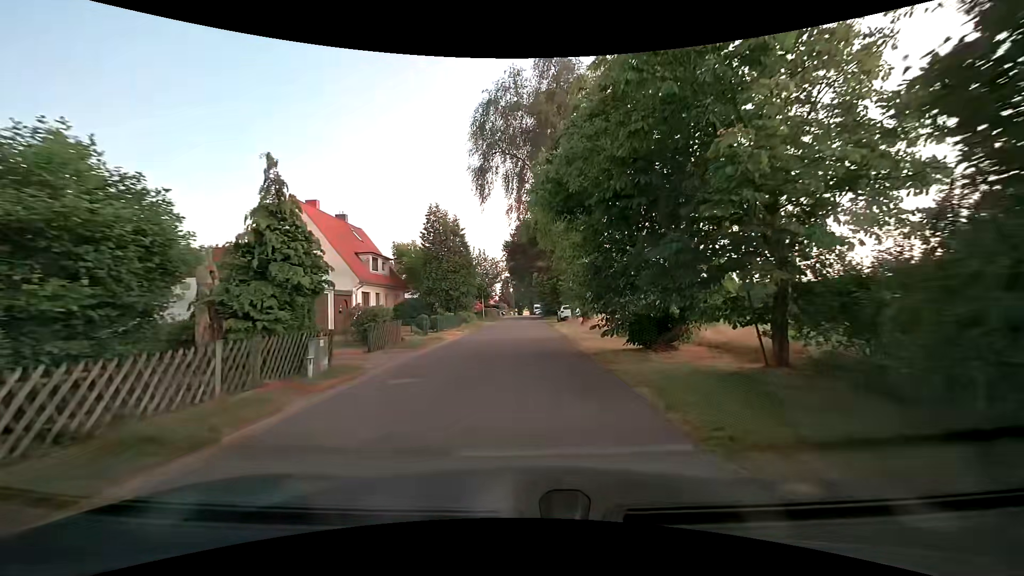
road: unclassified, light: Day
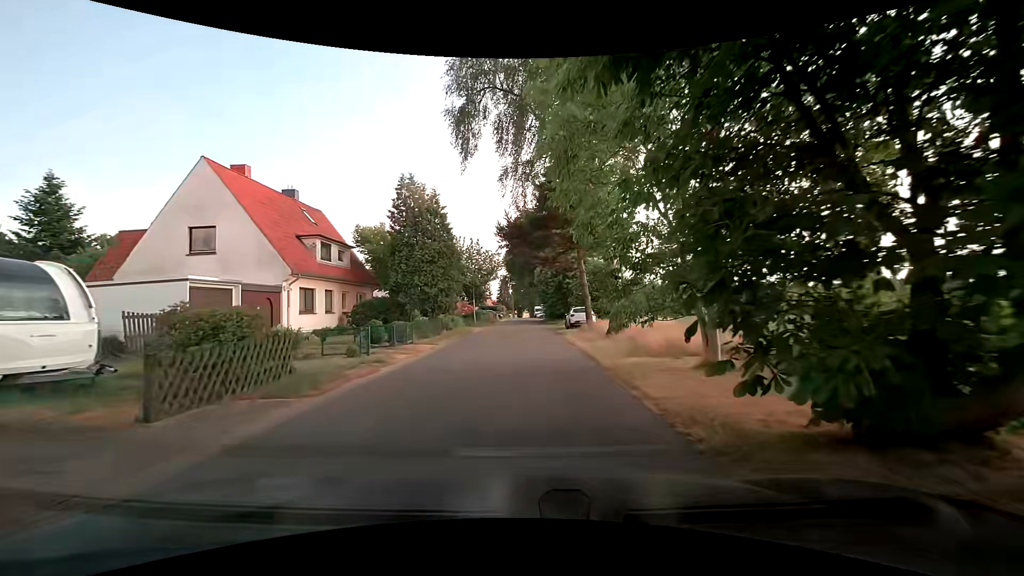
(0.0, +9.1) m; 0°
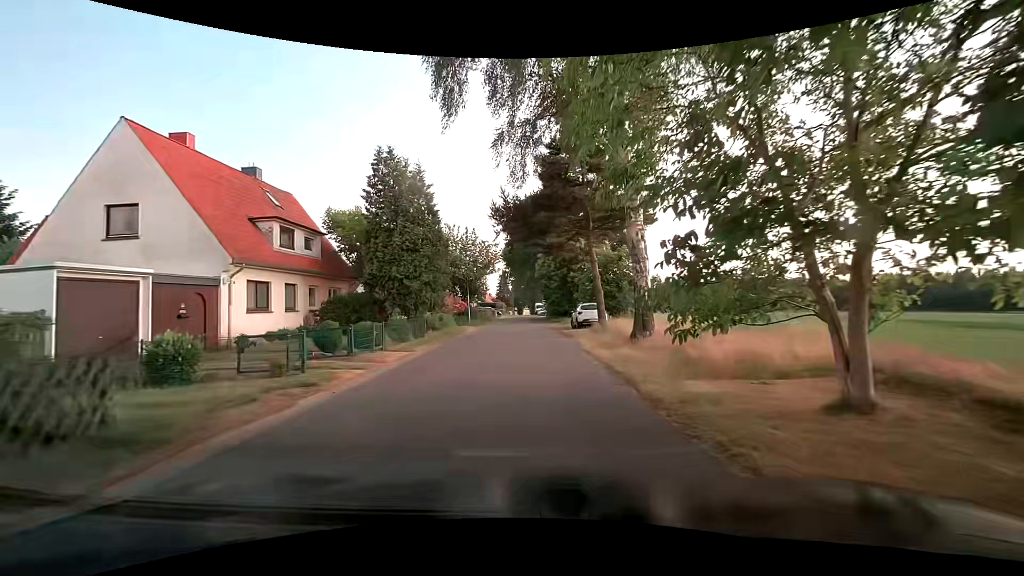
(0.0, +4.5) m; +1°
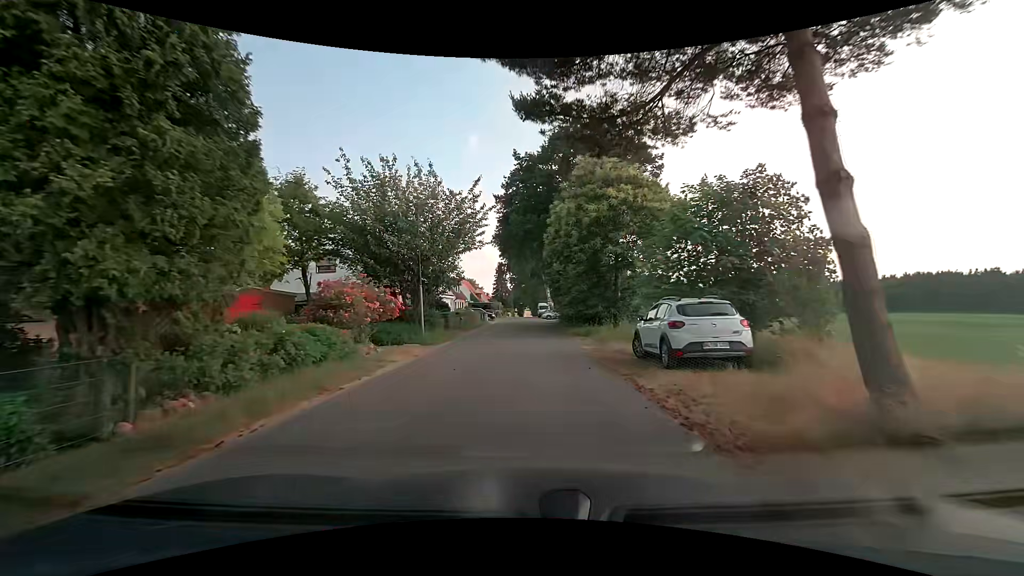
(-0.3, +18.1) m; -1°
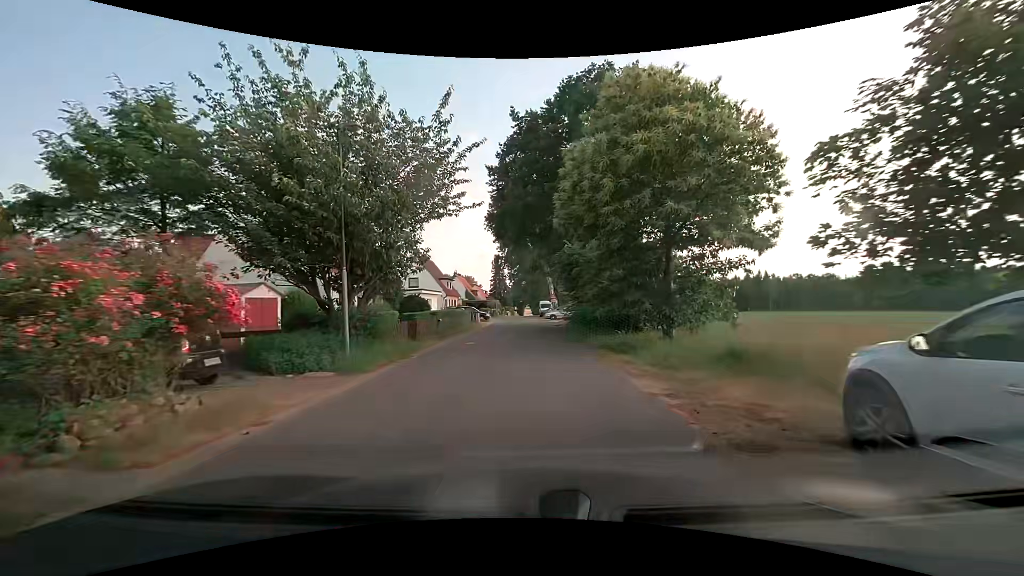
(0.0, +9.0) m; 0°
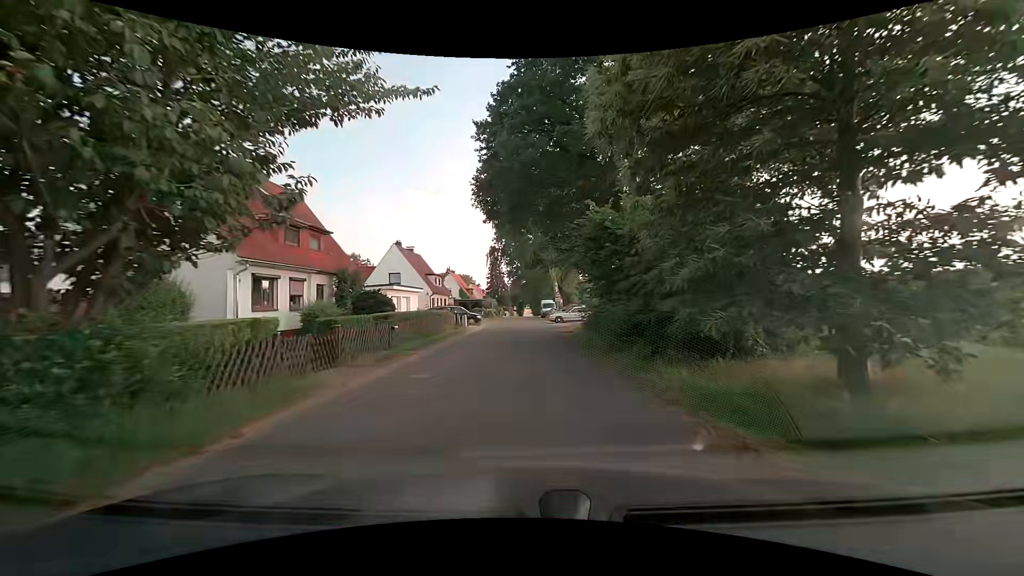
(0.0, +9.0) m; 0°
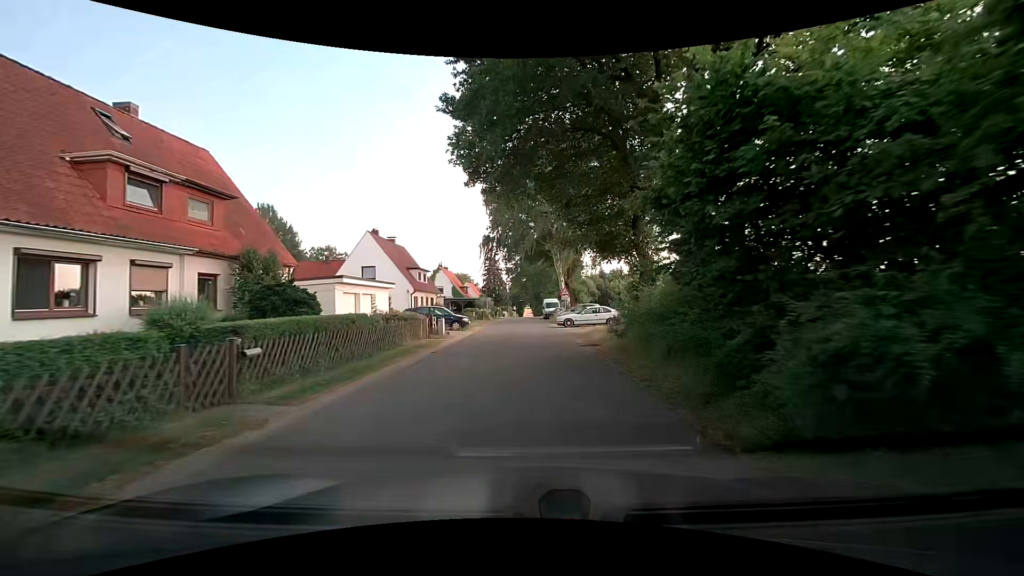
(0.0, +9.0) m; 0°
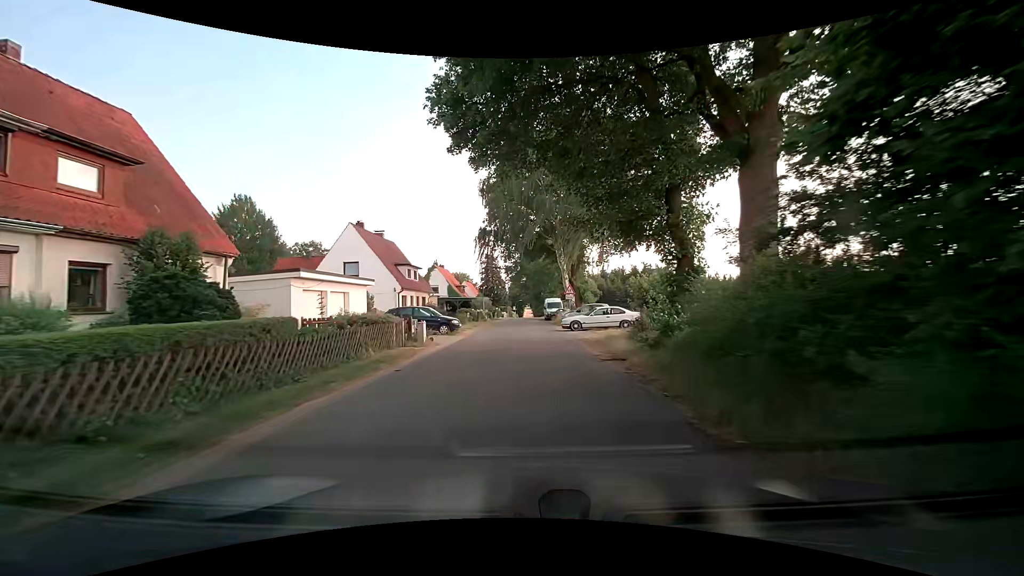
(0.0, +4.5) m; -1°
